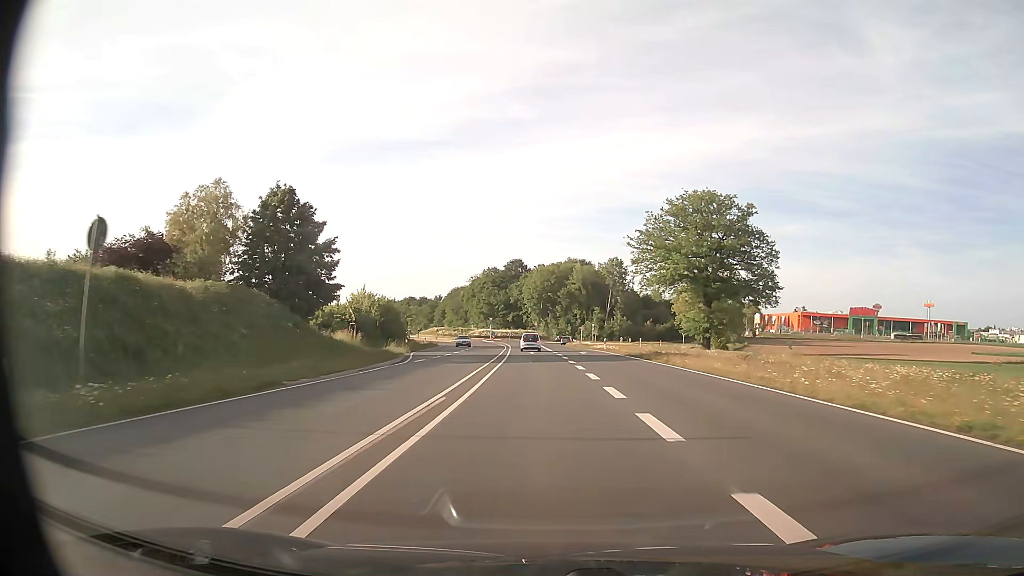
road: primary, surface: asphalt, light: Day
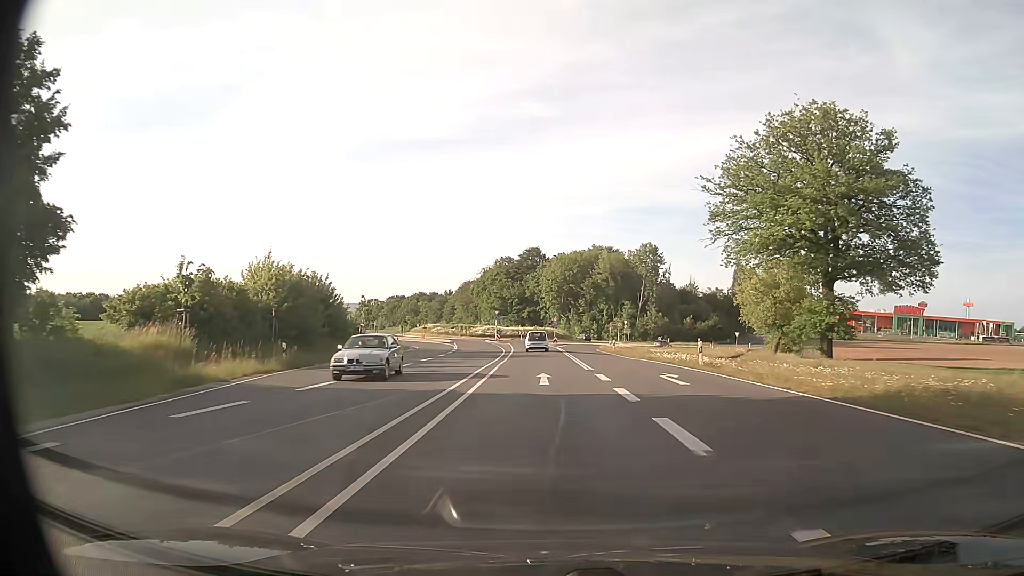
(-0.5, +30.6) m; -2°
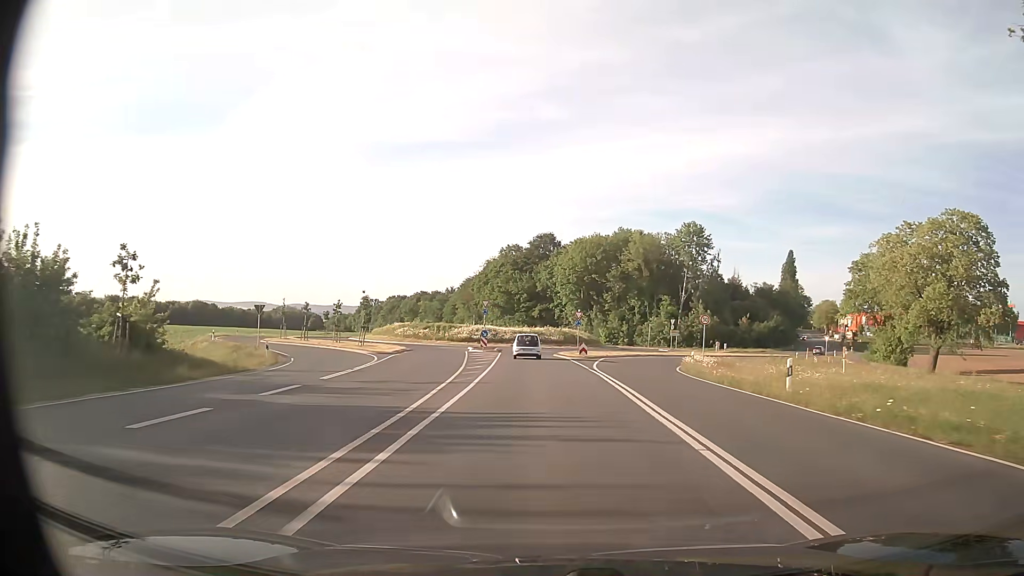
(-0.4, +37.4) m; -1°
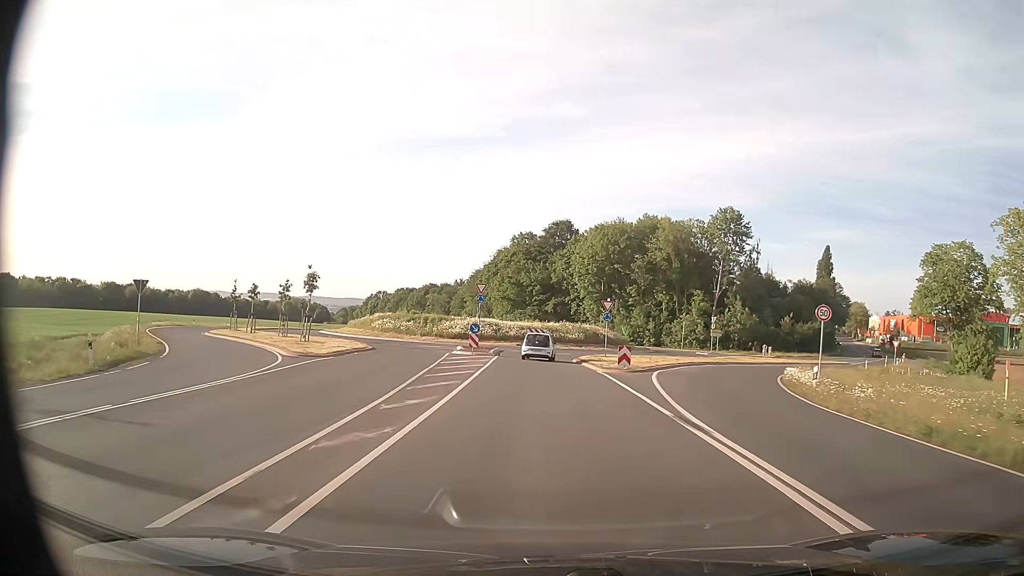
(-0.3, +16.5) m; -2°
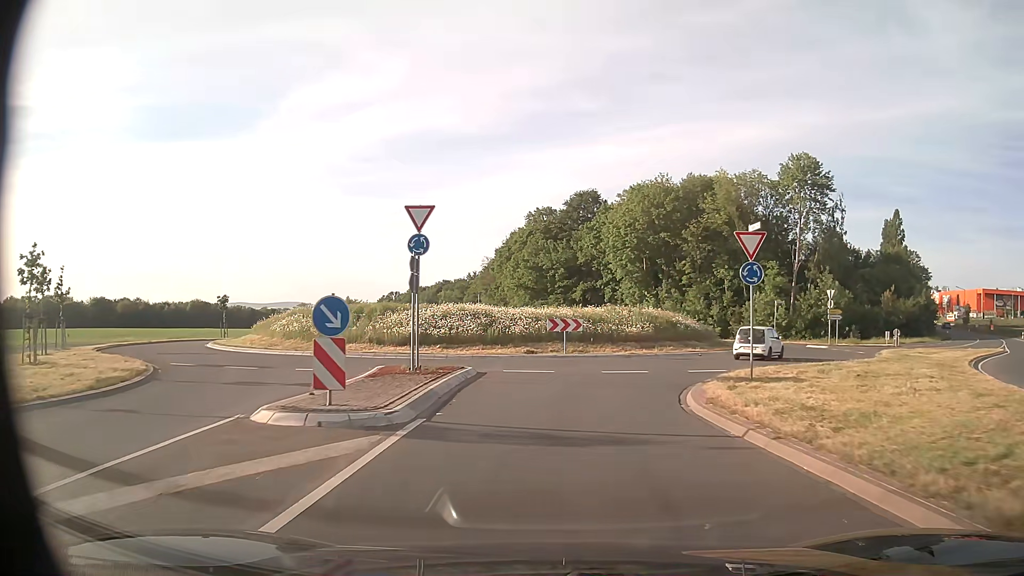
(-0.5, +28.6) m; -1°
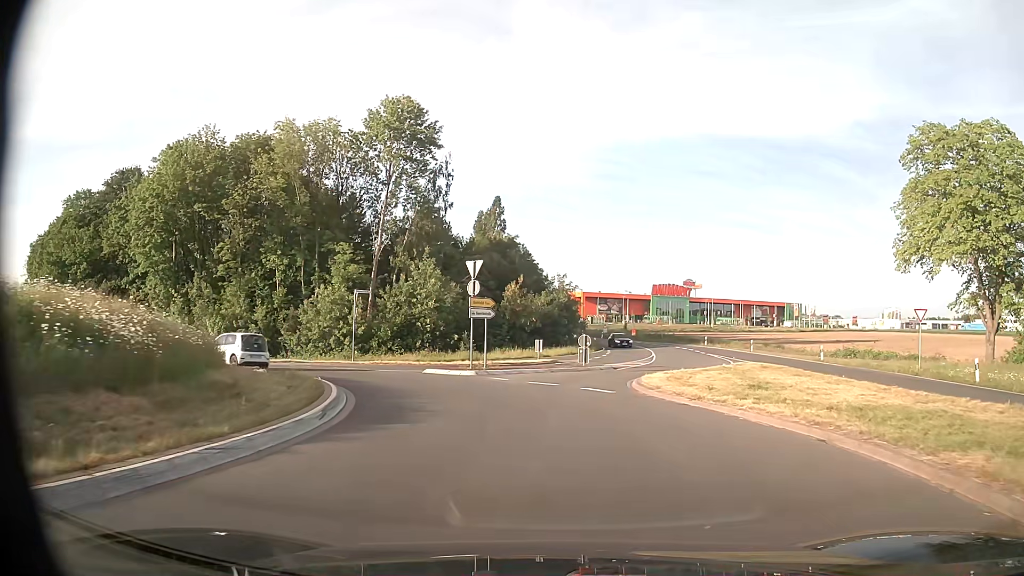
(+6.4, +26.2) m; +37°
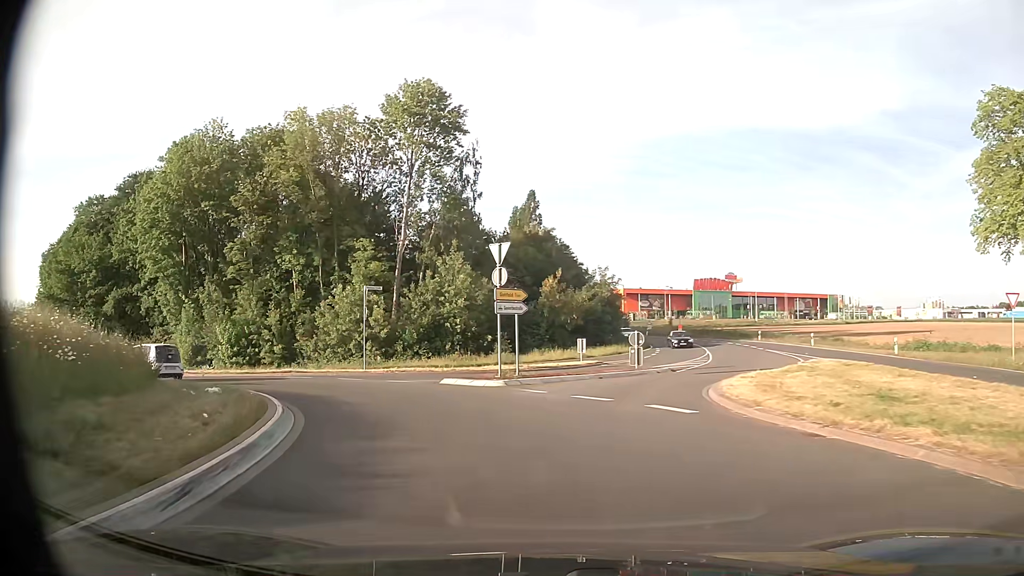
(-0.1, +5.3) m; -3°
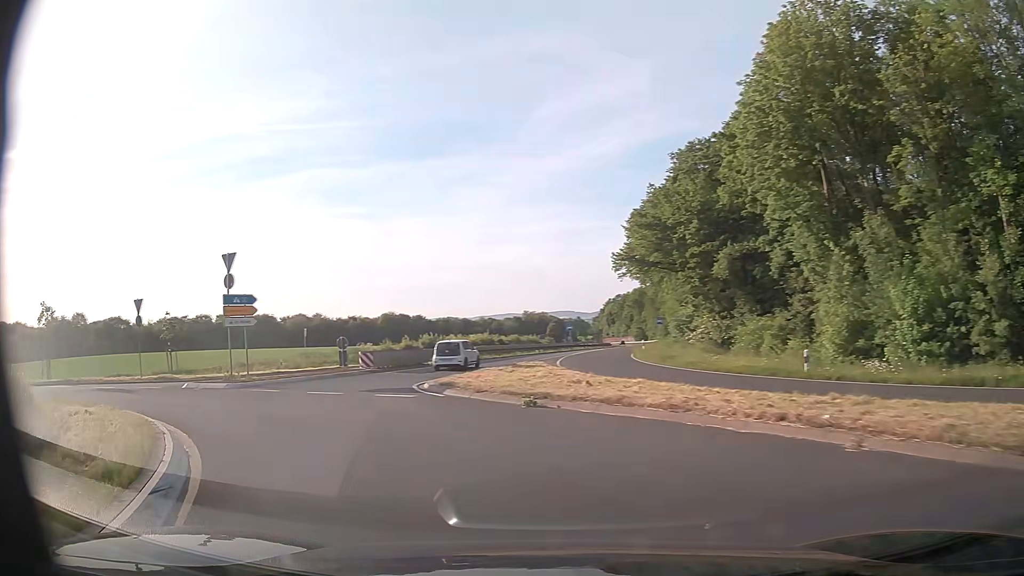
(-10.6, +22.2) m; -57°
(-2, +10) (-5, +19) (-6, +29) (-5, +39) (-3, +49) (-1, +59) (+1, +68) (+3, +78) (+5, +88) (+7, +98) m
